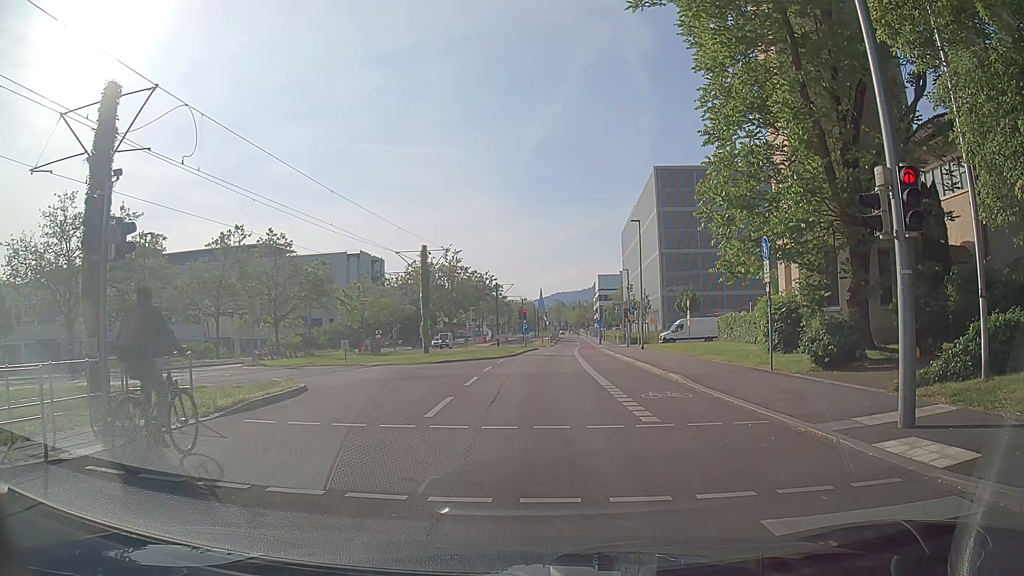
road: secondary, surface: asphalt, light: Day
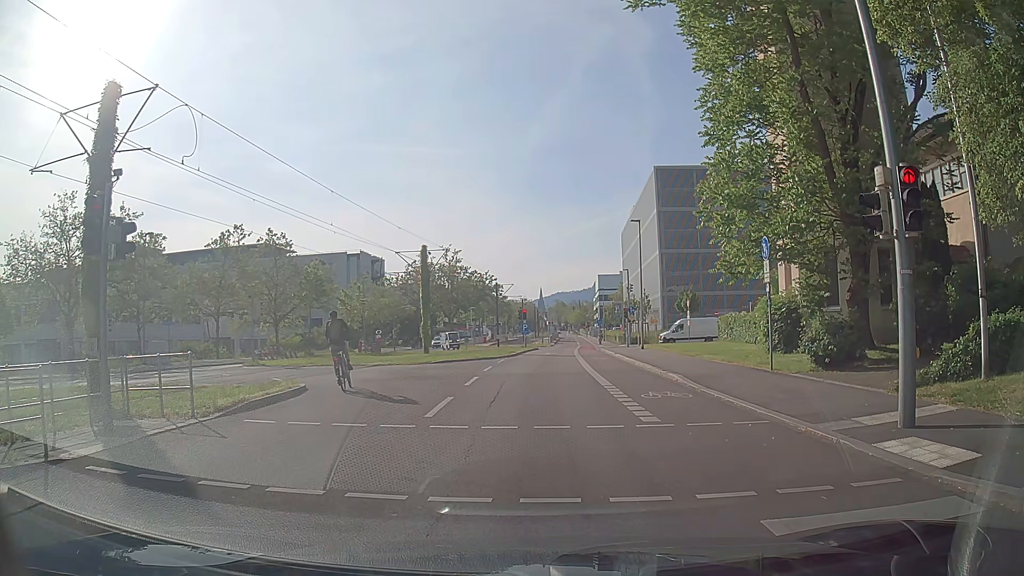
(0.0, 0.0) m; 0°
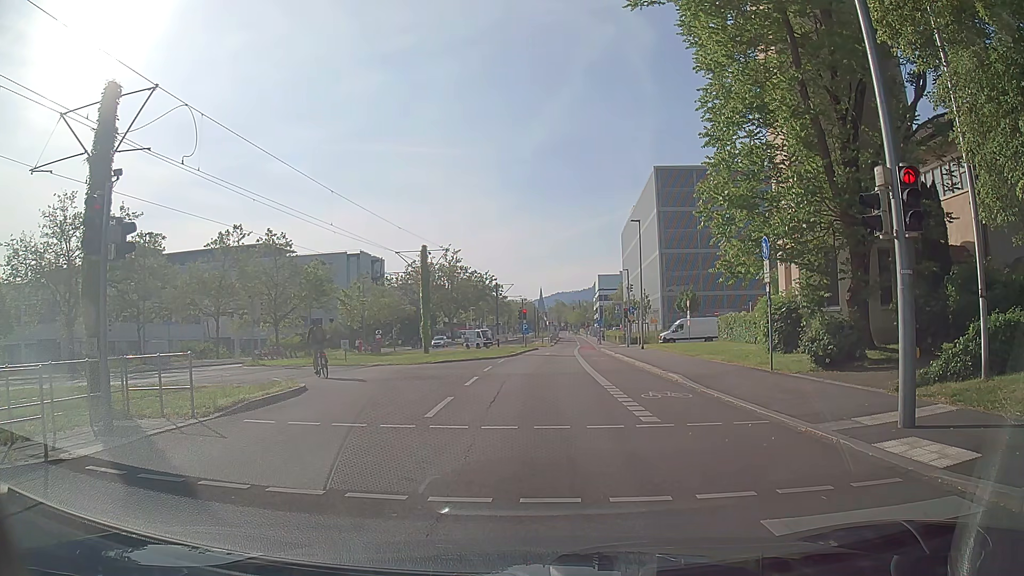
(0.0, 0.0) m; 0°
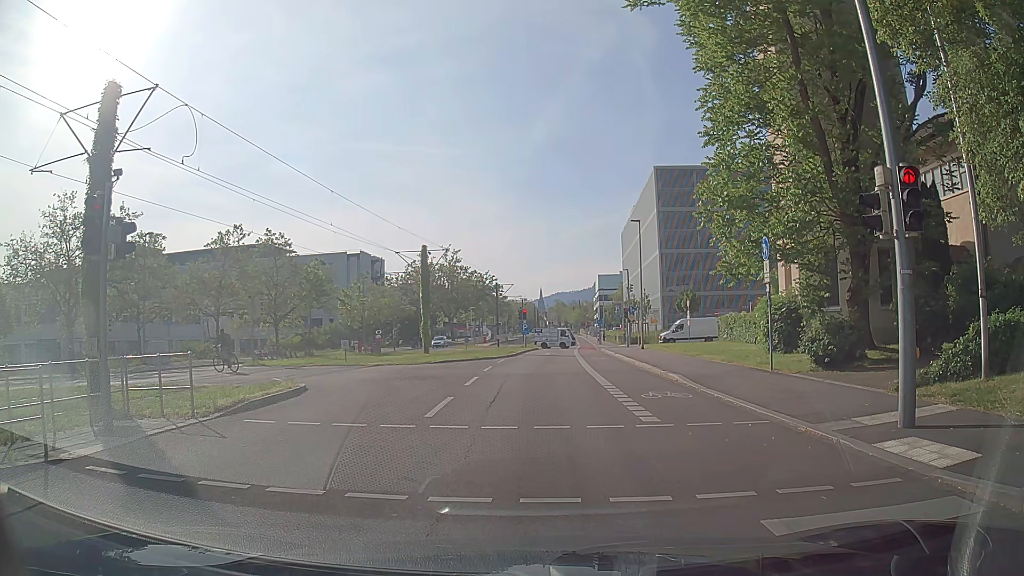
(0.0, 0.0) m; 0°
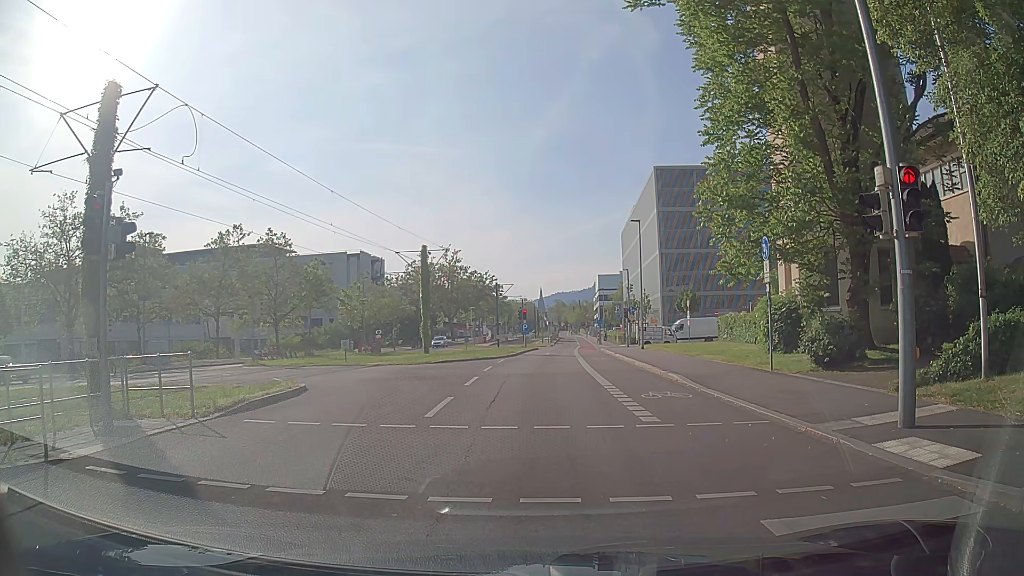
(0.0, 0.0) m; 0°
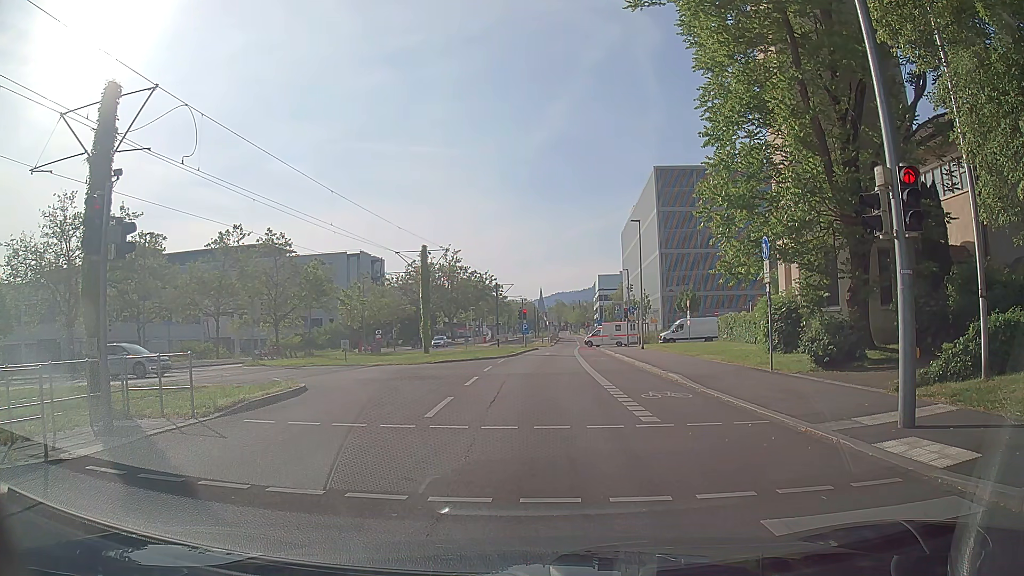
(0.0, 0.0) m; 0°
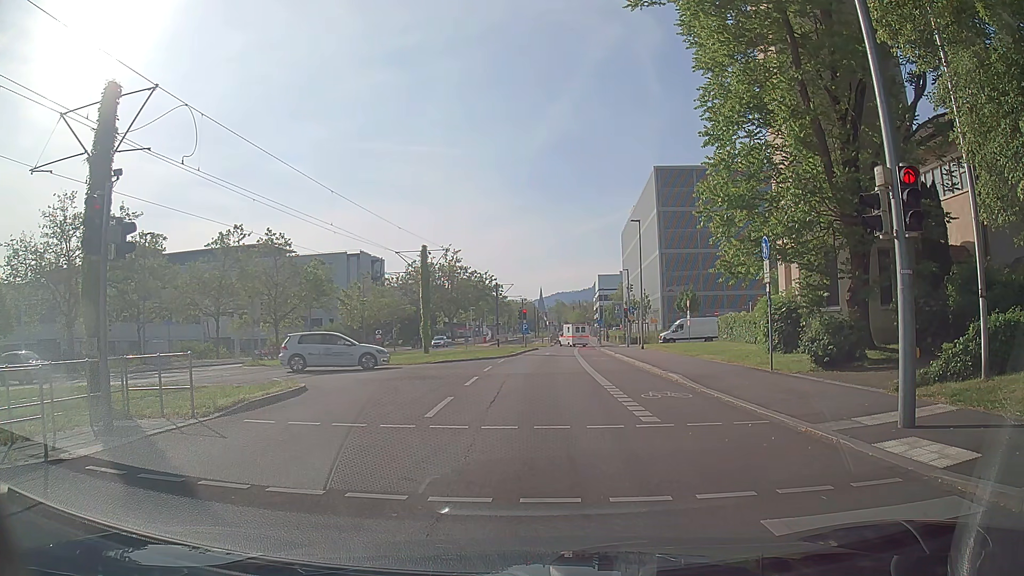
(0.0, 0.0) m; 0°
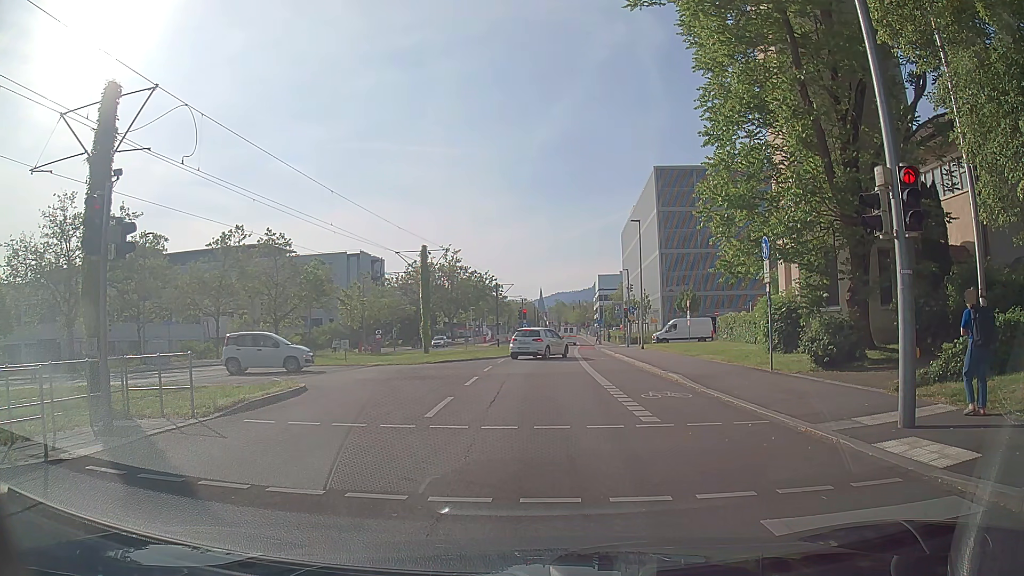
(0.0, 0.0) m; 0°
(0, +10) (+1, +20) (+1, +30) (+3, +40) (+4, +50) (+5, +60) (+6, +70) (+7, +80) (+8, +90) (+9, +100) m
